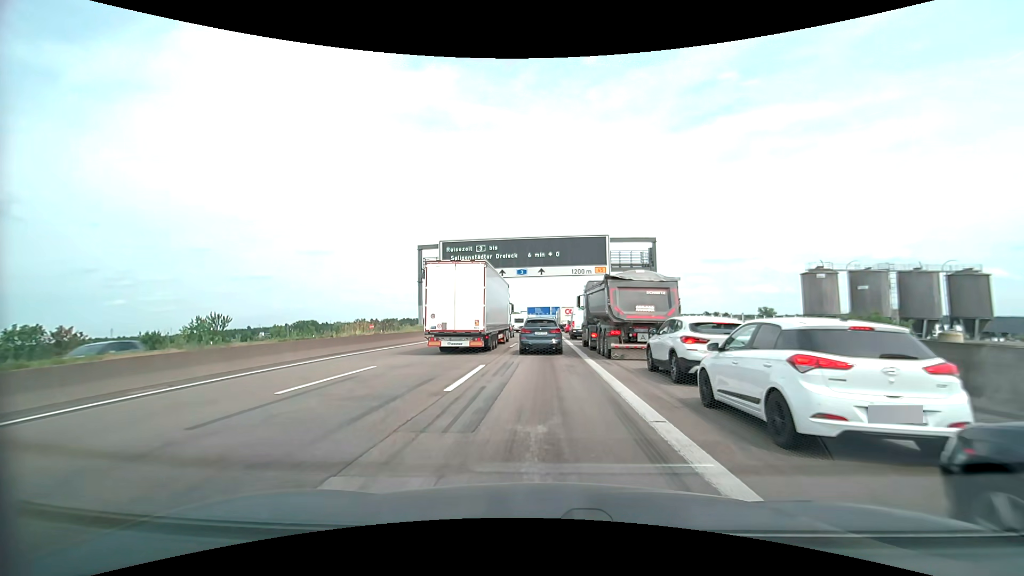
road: motorway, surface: asphalt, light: Day
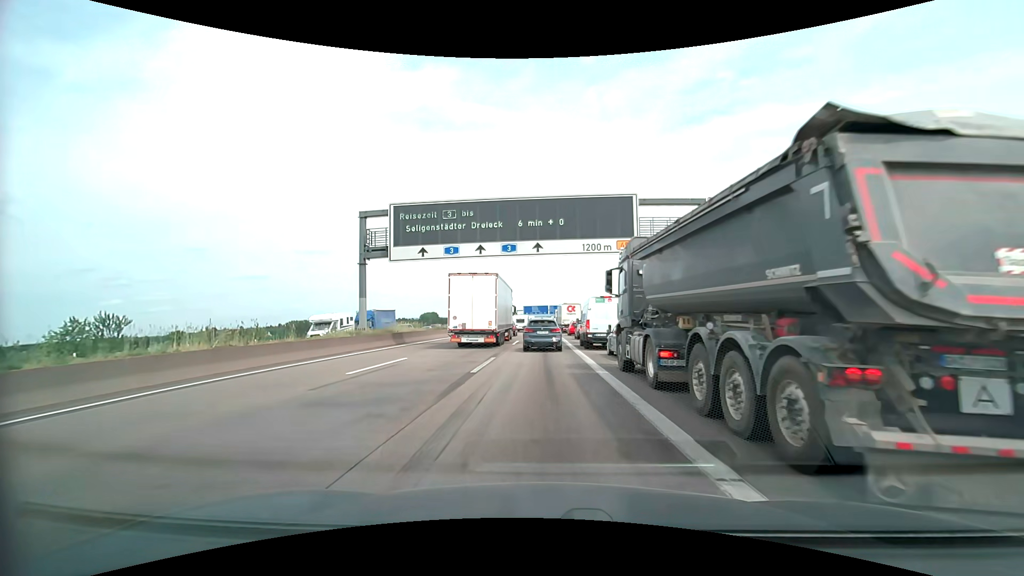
(0.0, +14.4) m; 0°
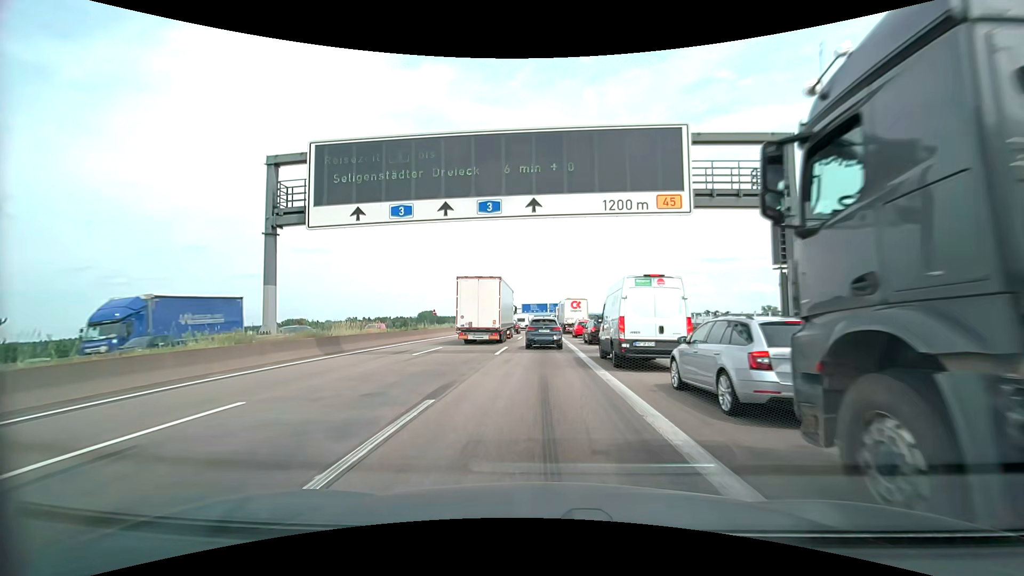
(0.0, +10.9) m; 0°
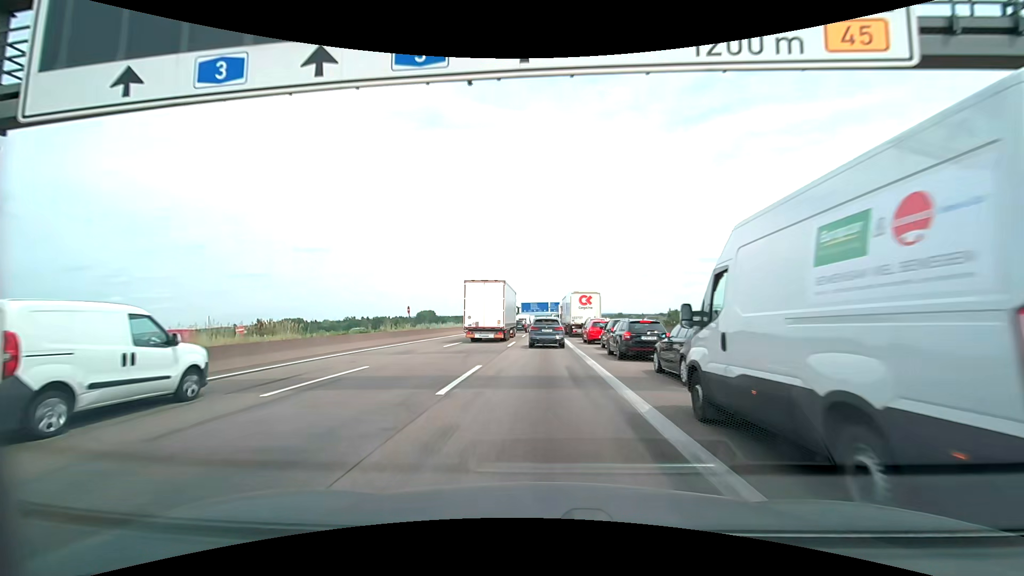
(0.0, +11.6) m; +1°
